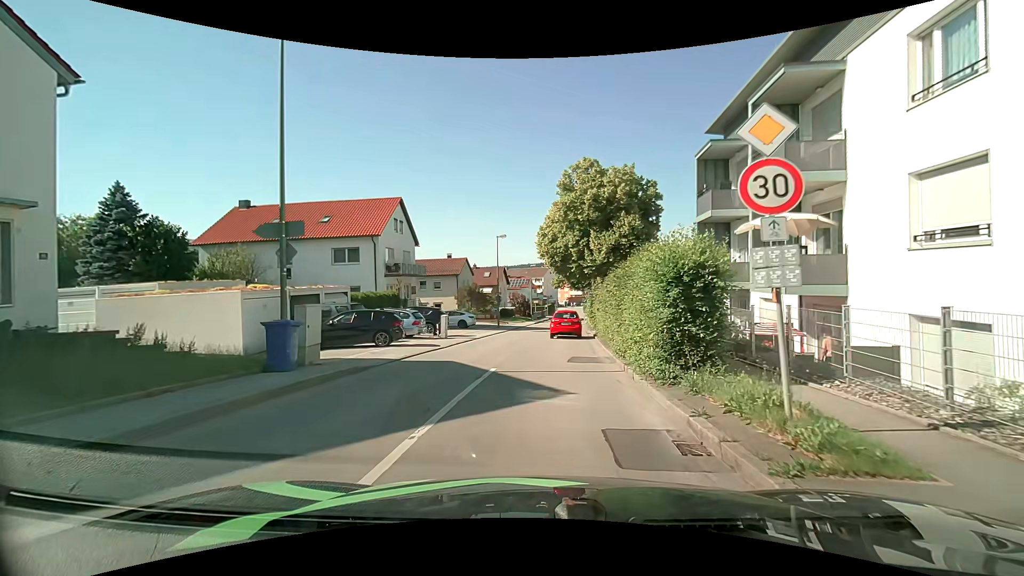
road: unclassified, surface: asphalt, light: Day
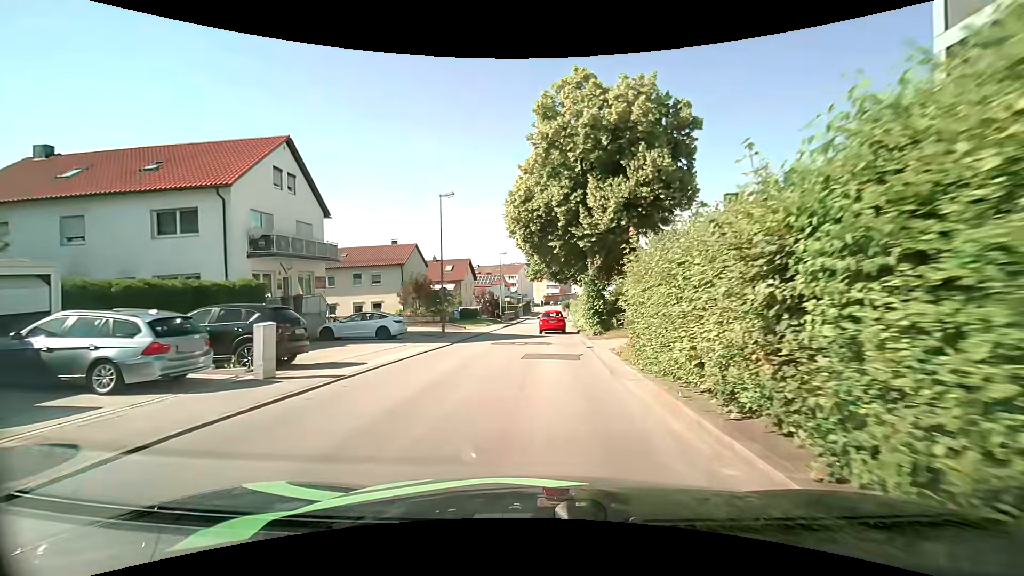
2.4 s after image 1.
(+0.3, +15.1) m; +3°
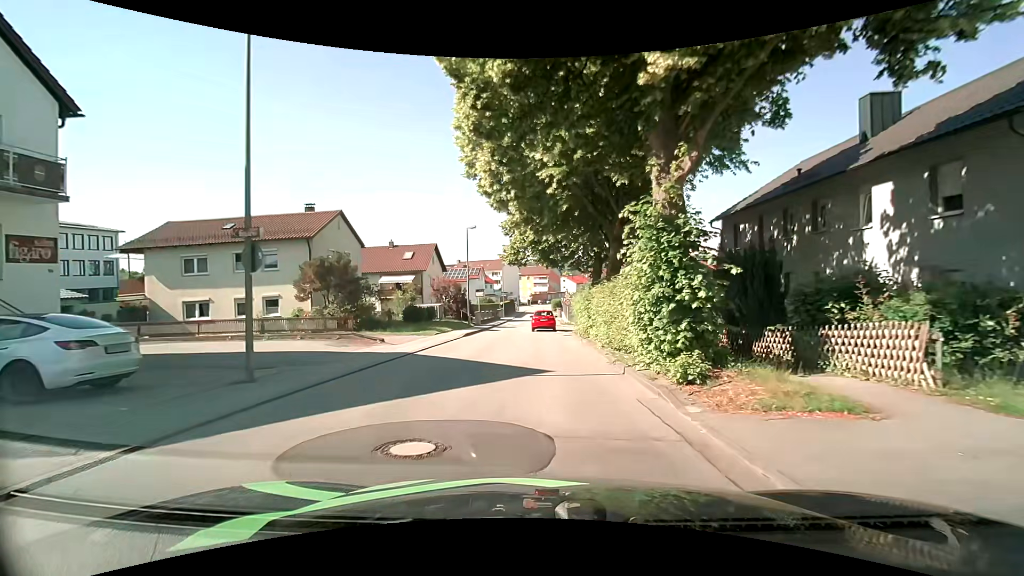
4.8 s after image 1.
(+0.1, +17.1) m; +1°
(0, +10) (0, +20) (0, +30) (0, +40) (0, +50) (0, +60) (0, +70) (0, +80) (+1, +90) (+1, +100) m
